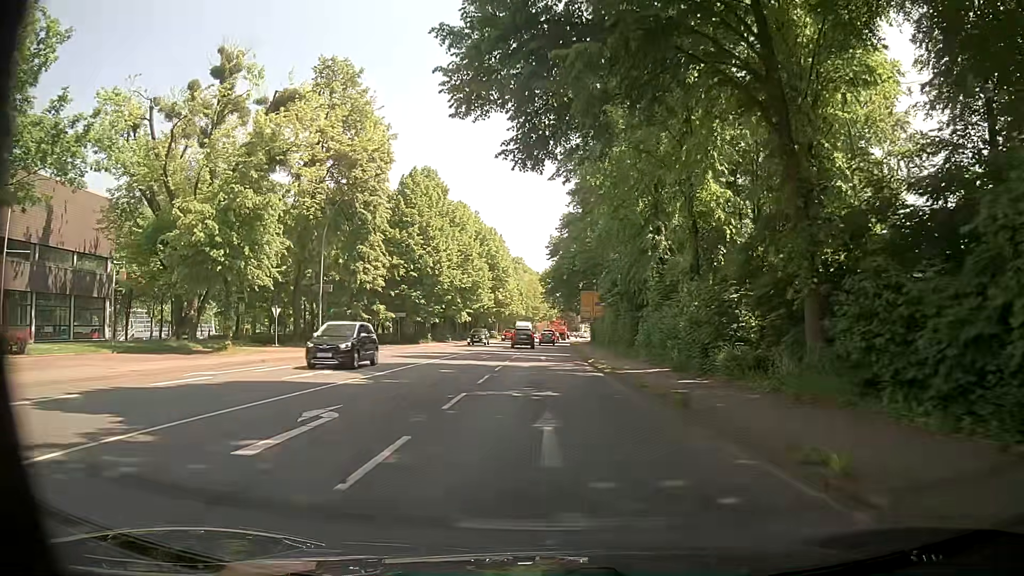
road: primary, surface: asphalt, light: Day
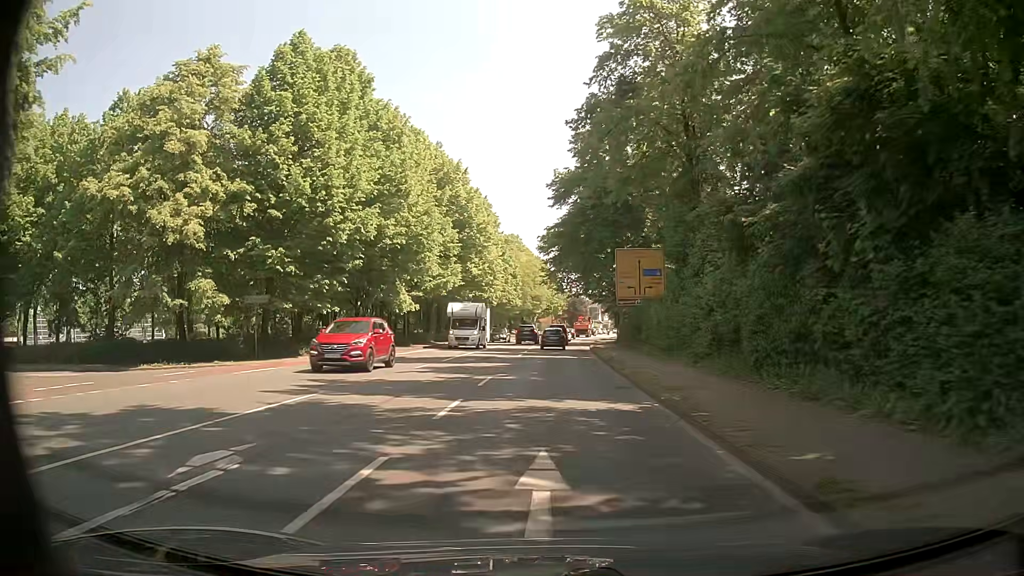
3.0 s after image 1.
(+0.1, +31.5) m; -1°
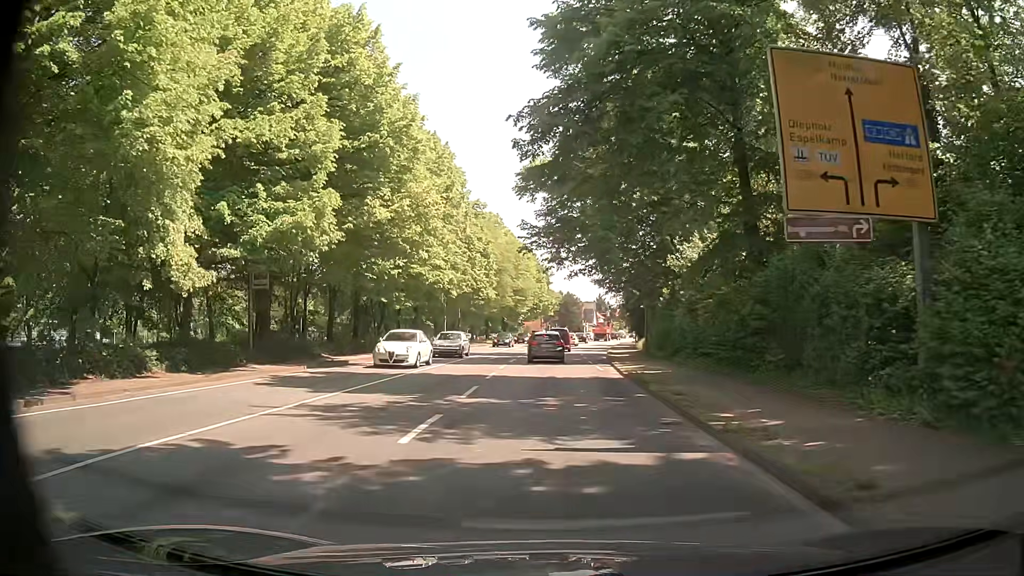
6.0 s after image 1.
(+0.3, +25.6) m; +1°
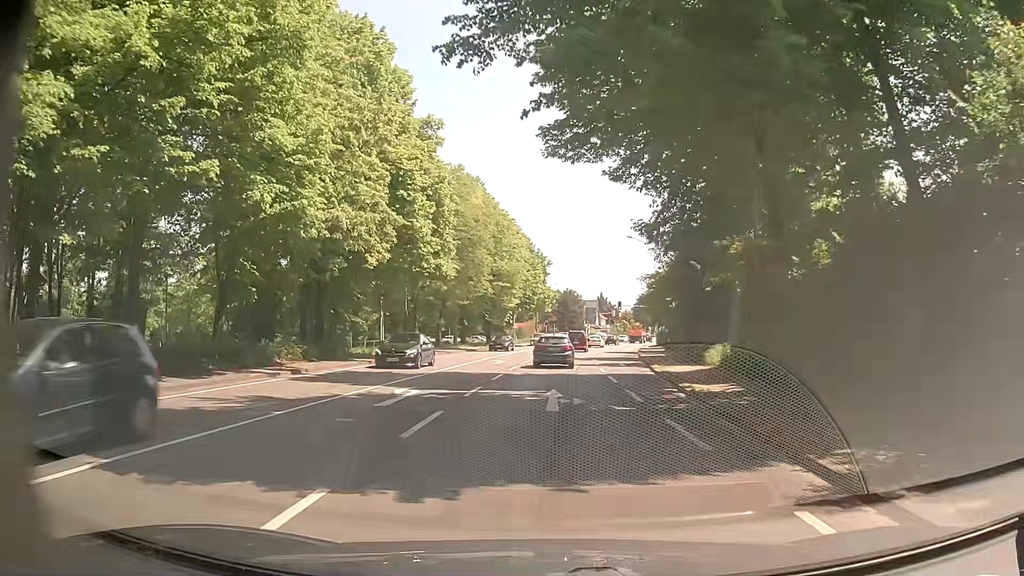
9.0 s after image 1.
(+0.3, +23.6) m; 0°
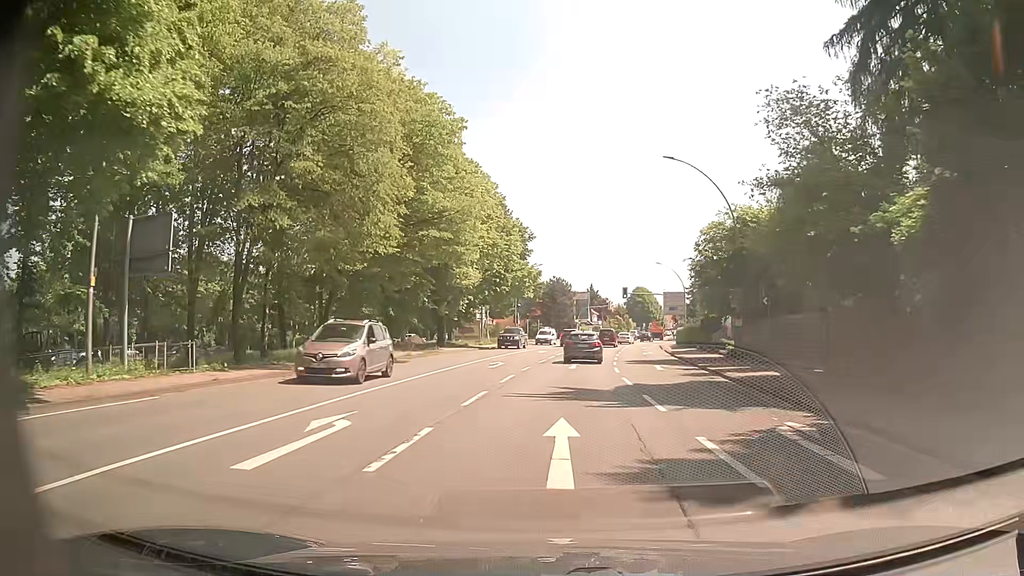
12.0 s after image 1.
(+0.4, +26.4) m; +2°
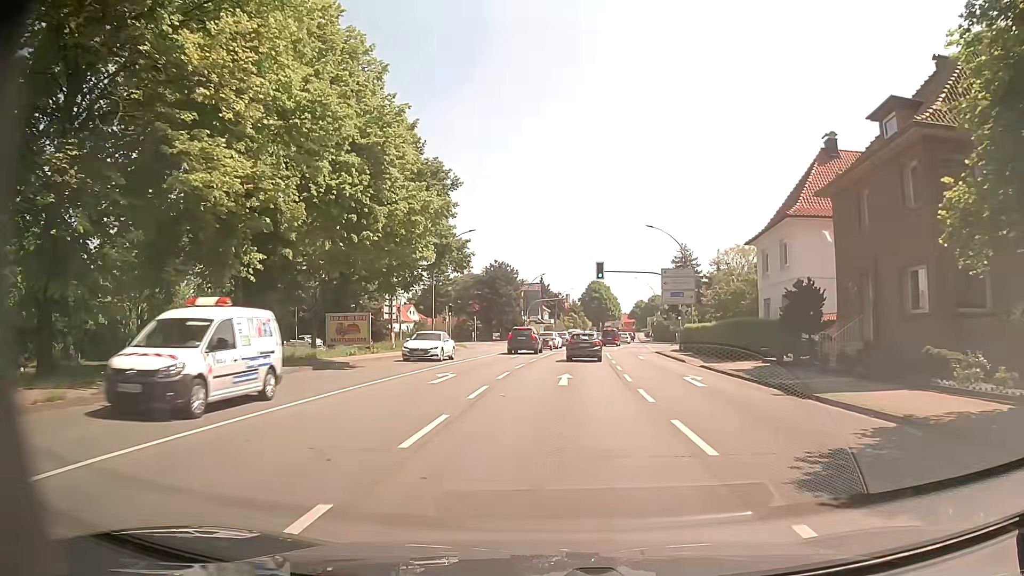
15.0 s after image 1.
(+0.8, +28.6) m; +4°
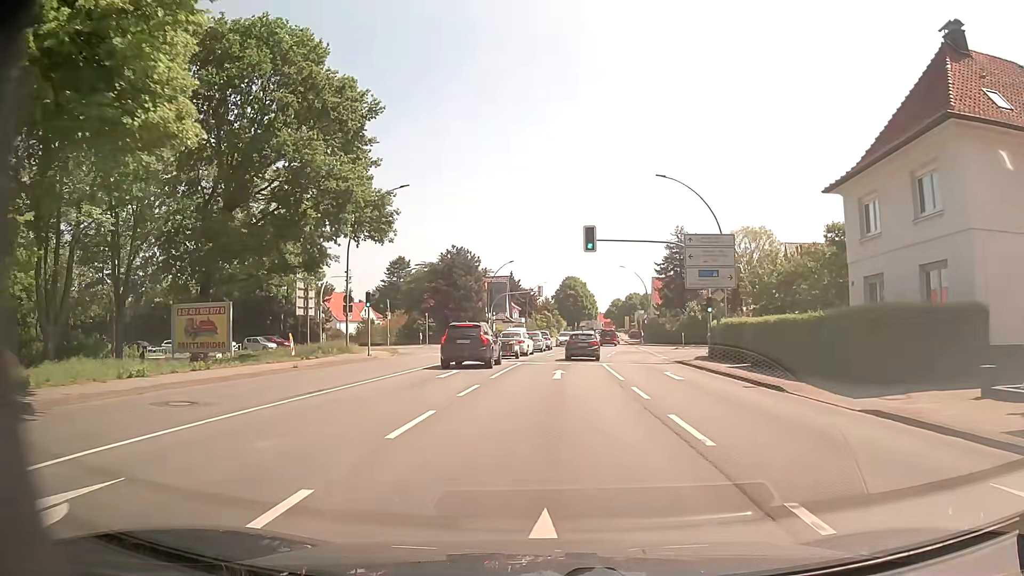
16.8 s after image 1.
(+0.4, +17.5) m; +3°
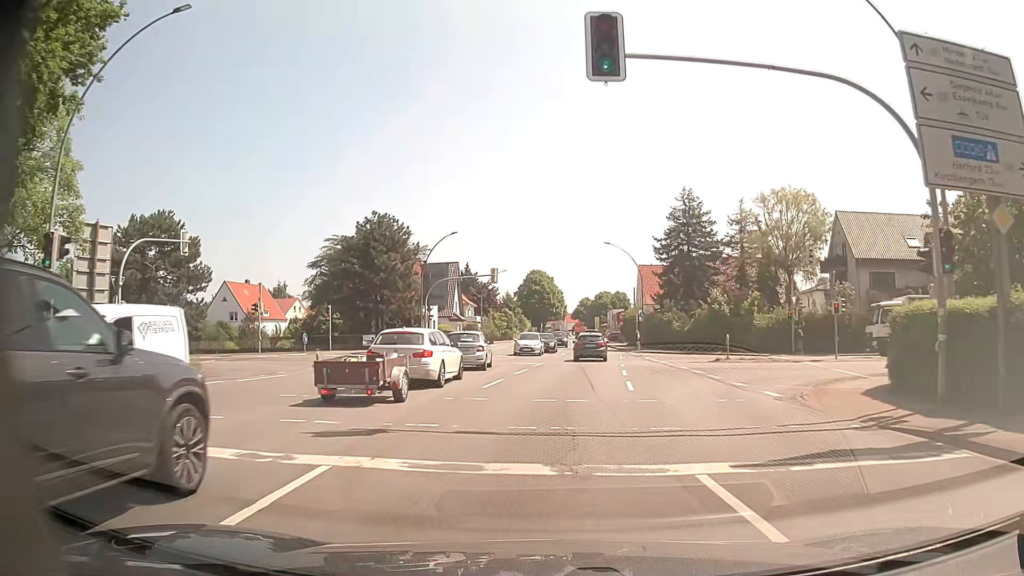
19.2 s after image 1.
(+0.4, +23.9) m; +3°
(0, +10) (+1, +20) (+2, +30) (+3, +40) (+3, +50) (+4, +60) (+5, +70) (+5, +80) (+5, +90) (+5, +100) m
